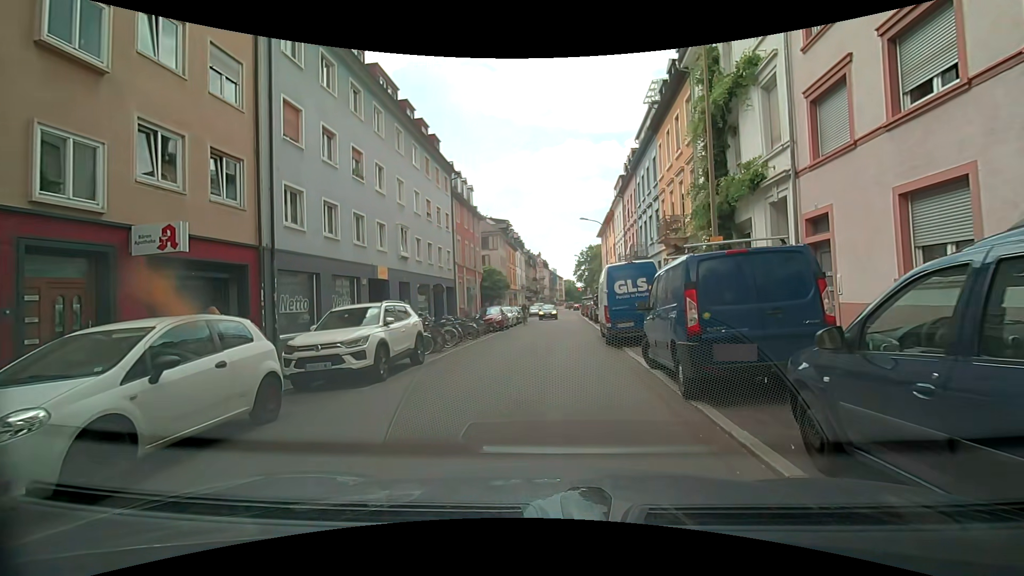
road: residential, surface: asphalt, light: Day
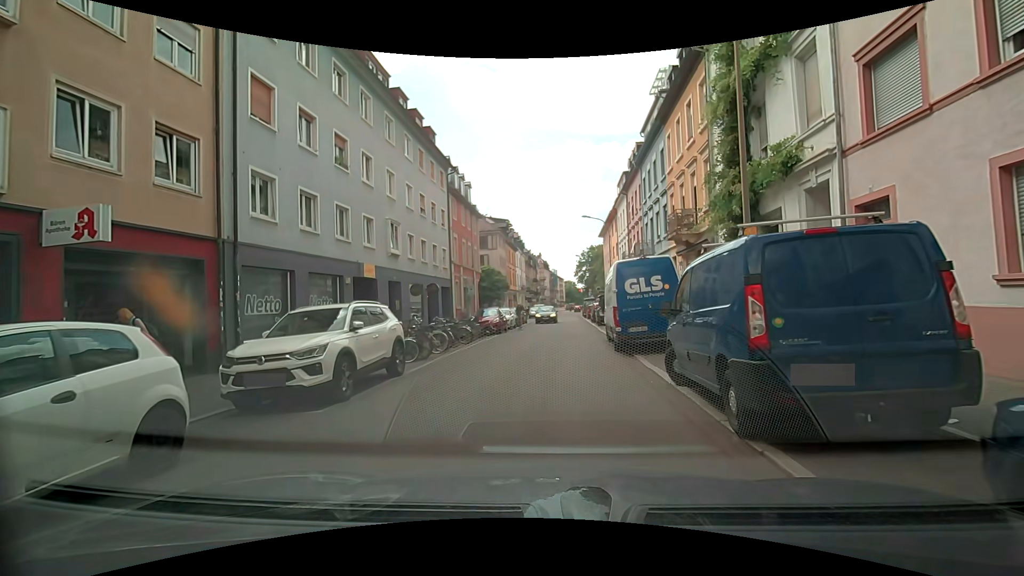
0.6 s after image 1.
(0.0, +1.9) m; 0°
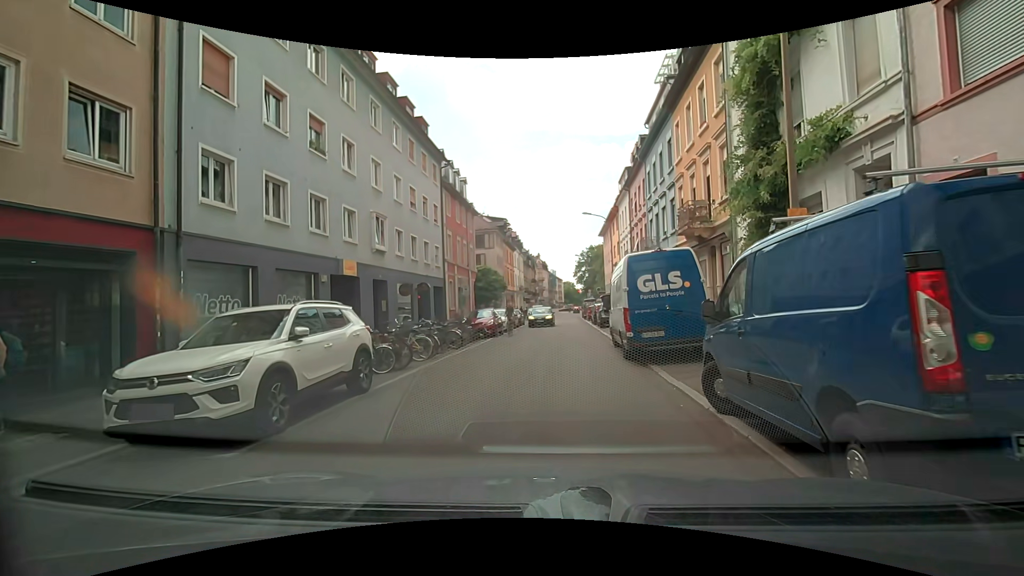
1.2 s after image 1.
(0.0, +2.0) m; -1°
